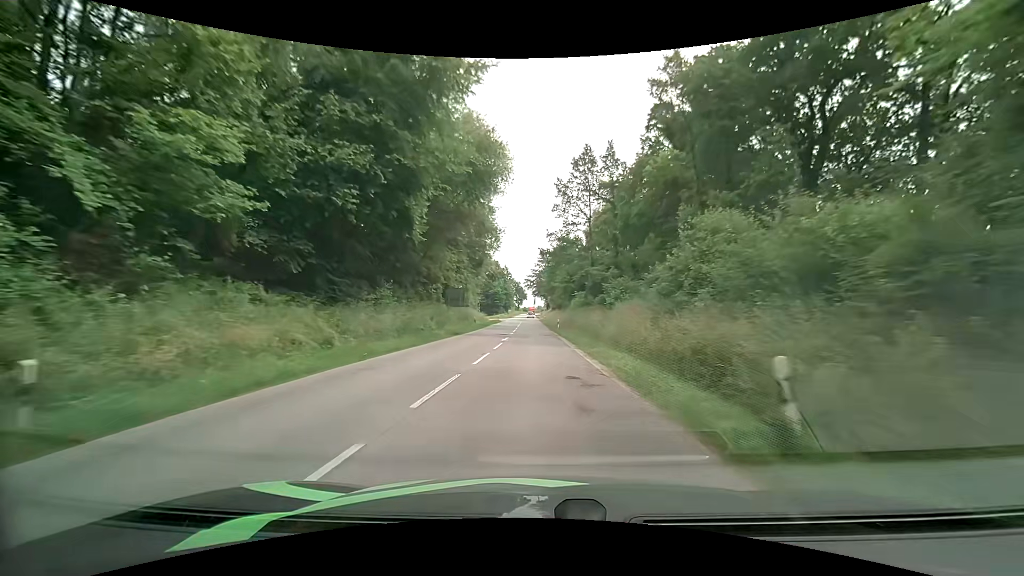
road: secondary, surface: asphalt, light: Day
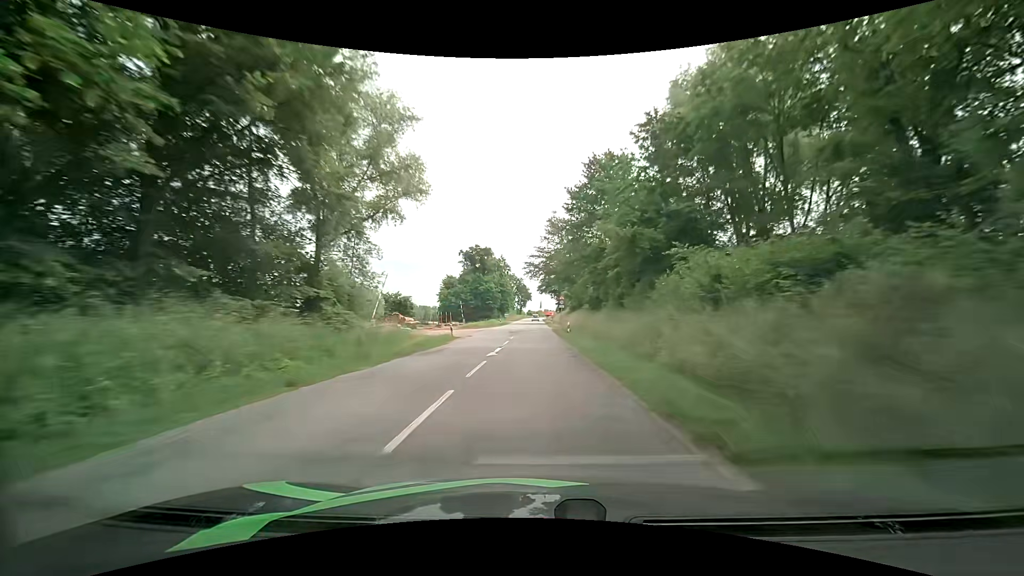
(-0.8, +51.6) m; -2°
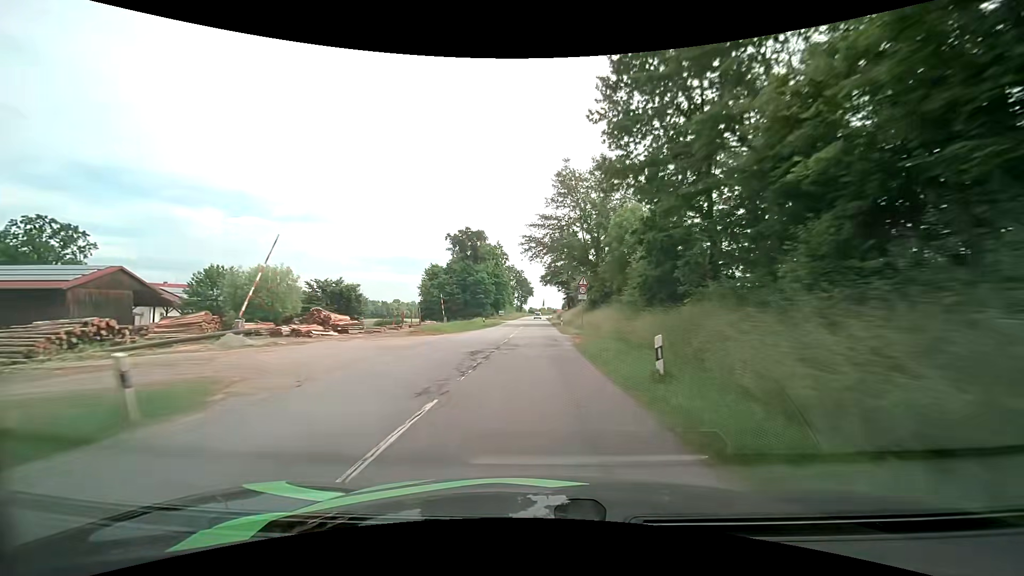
(+0.2, +26.1) m; 0°
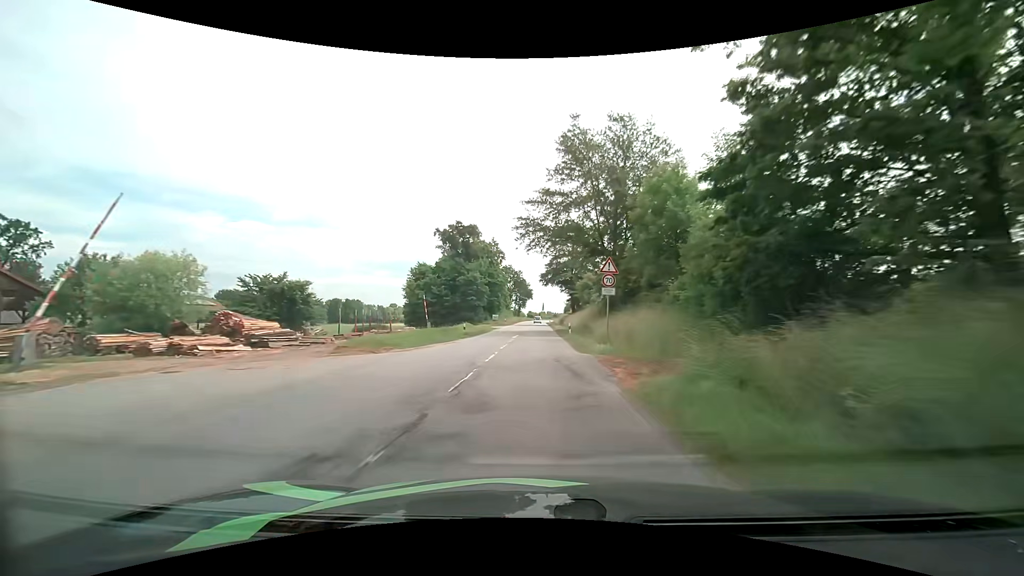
(-0.1, +13.1) m; 0°
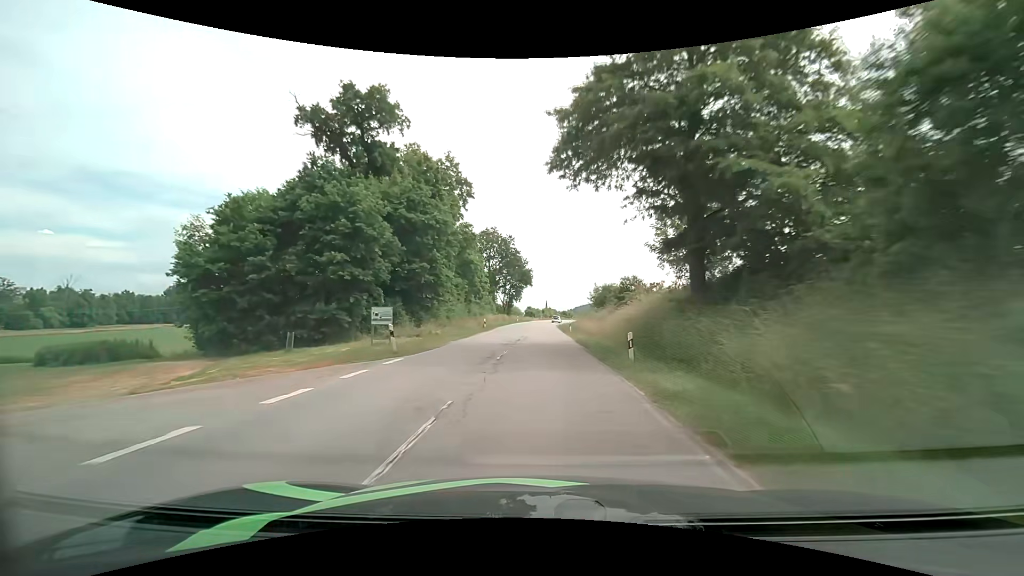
(0.0, +64.5) m; 0°
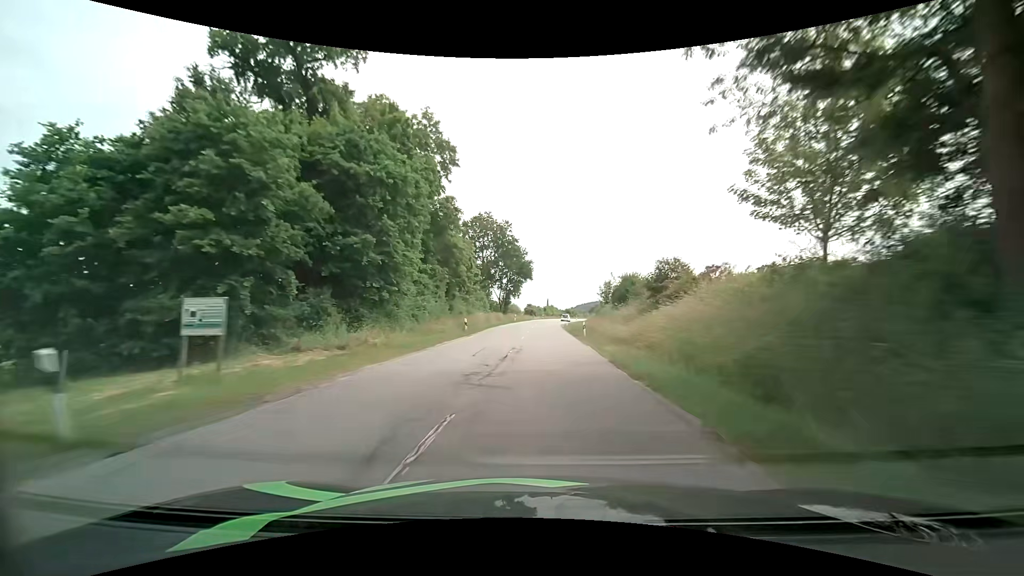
(0.0, +12.6) m; 0°
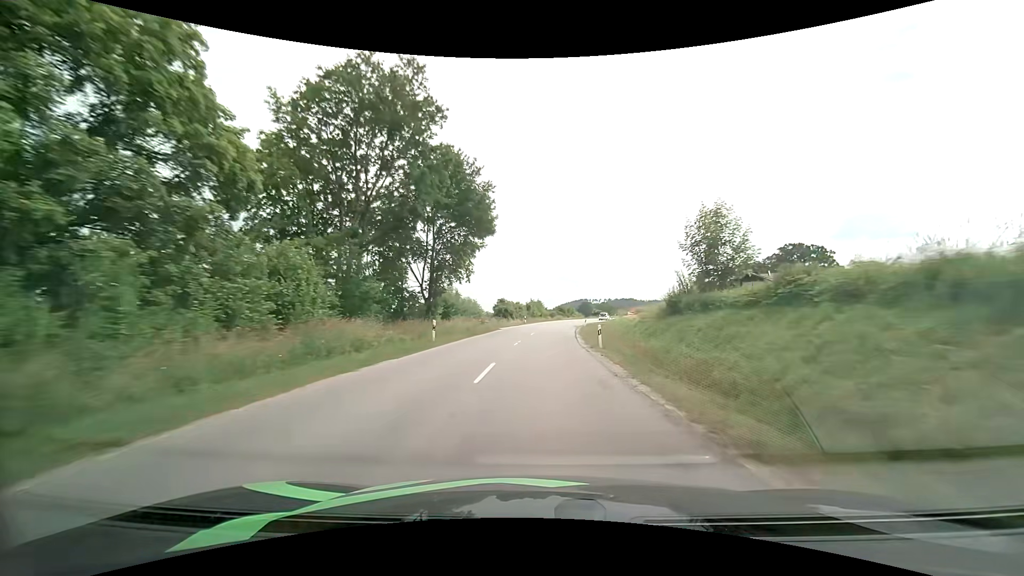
(+0.7, +50.4) m; +2°
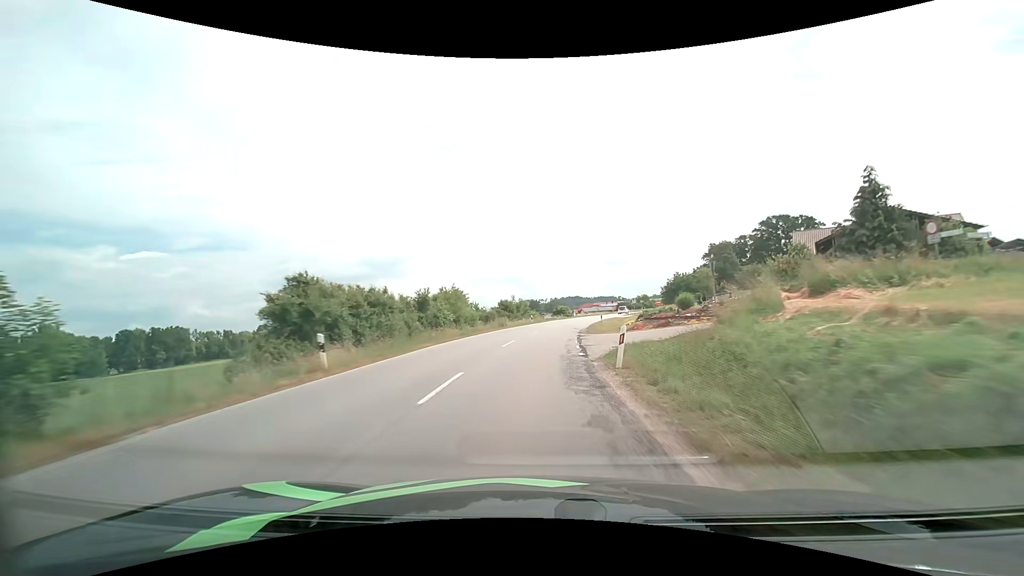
(+2.2, +50.2) m; +6°
(0, +10) (0, +20) (+1, +30) (+2, +40) (+3, +50) (+5, +60) (+7, +69) (+9, +79) (+12, +89) (+15, +98) m
